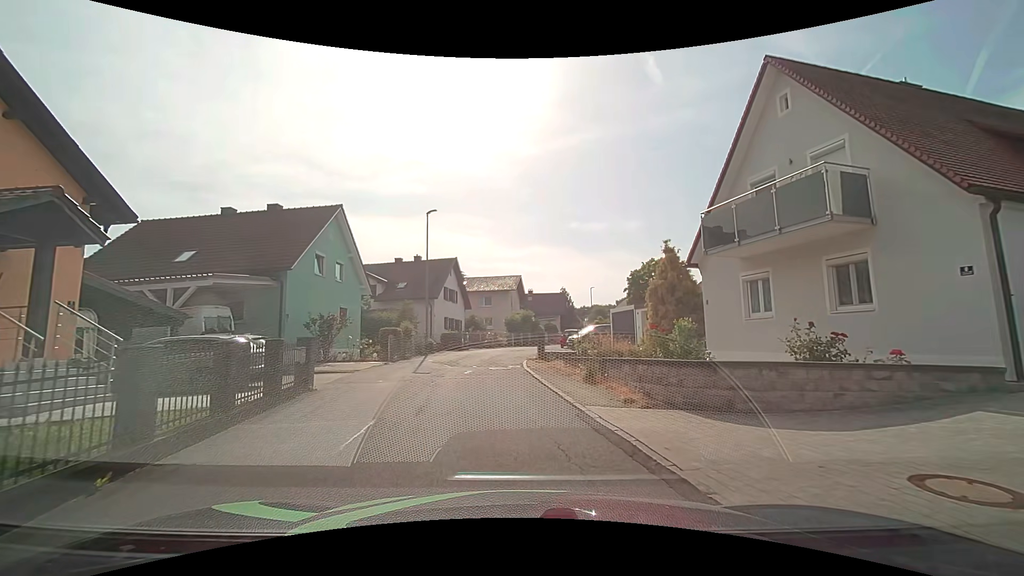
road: residential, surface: asphalt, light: Day
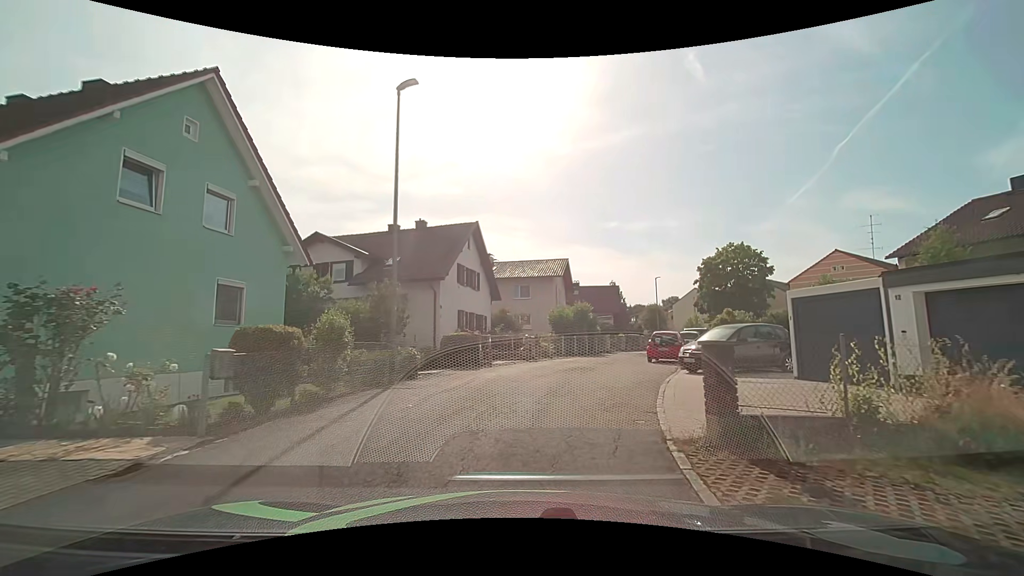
(-1.0, +15.7) m; -6°
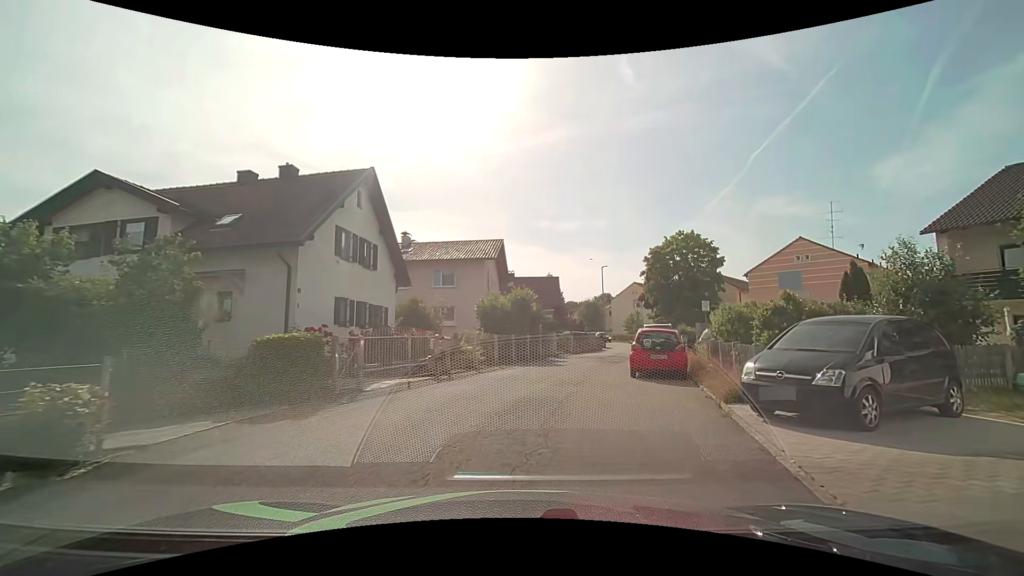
(+0.7, +9.3) m; +9°
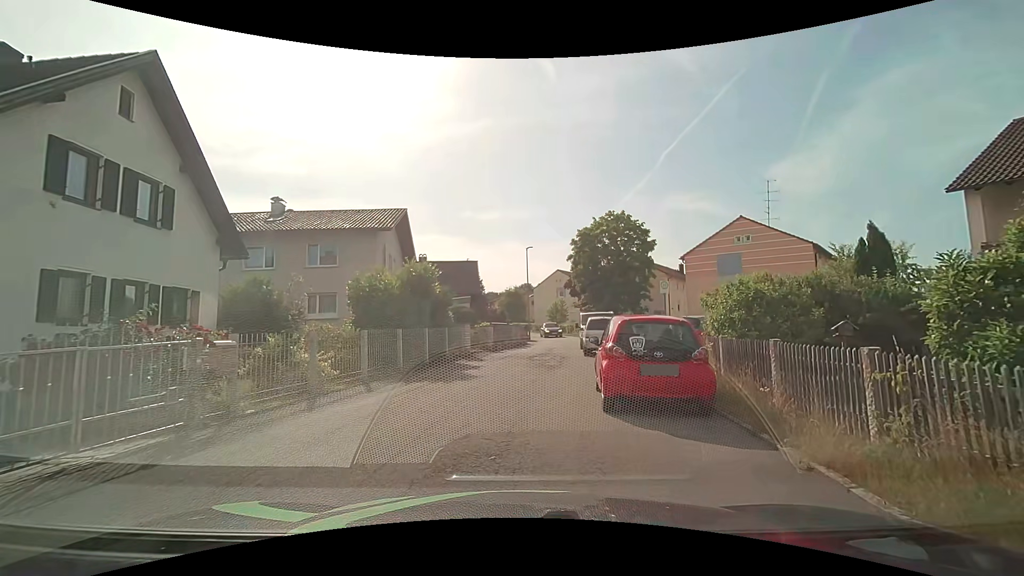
(+0.5, +7.3) m; +8°
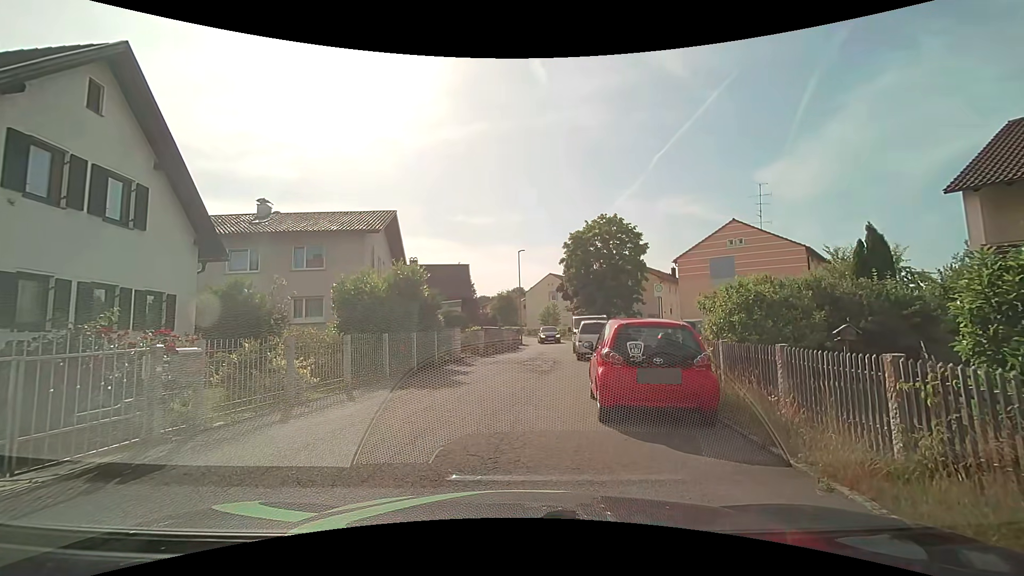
(0.0, +0.4) m; 0°
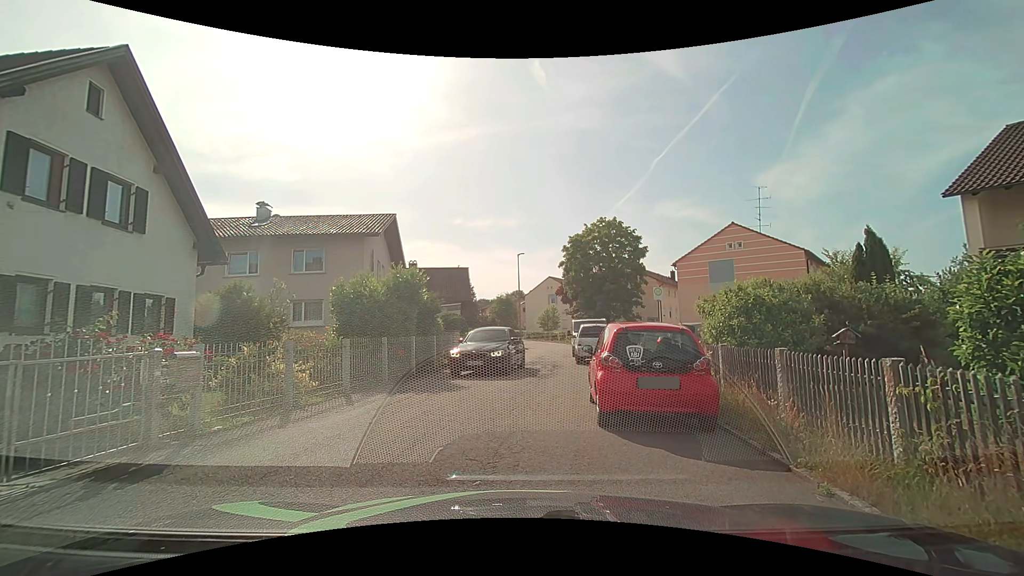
(0.0, +0.1) m; 0°
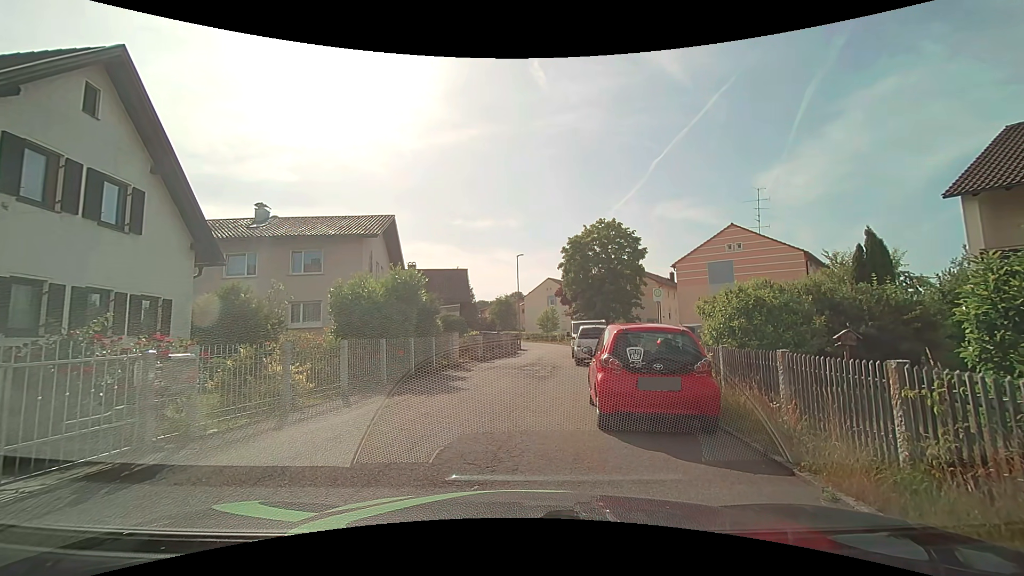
(0.0, +0.1) m; 0°
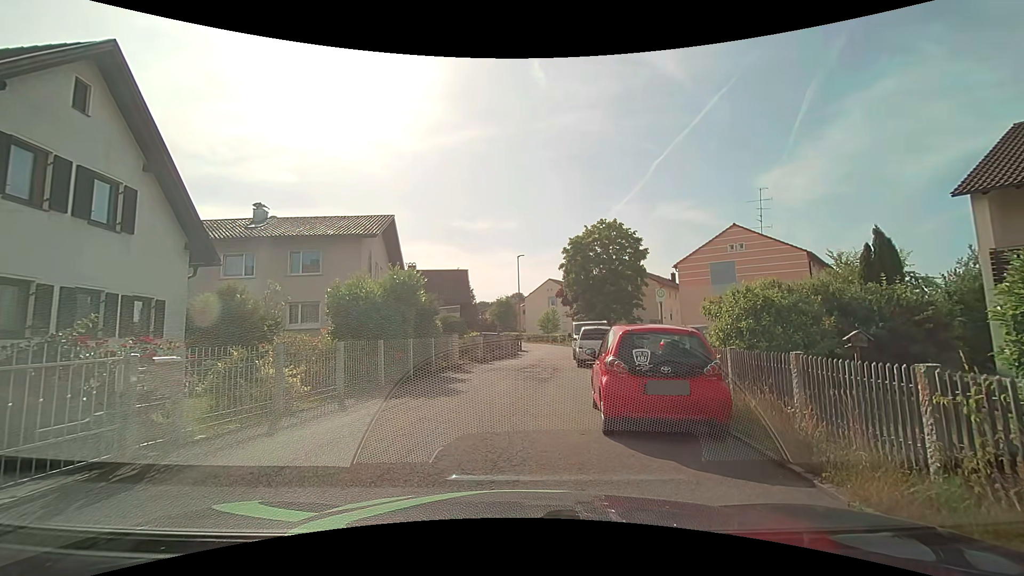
(0.0, +0.3) m; 0°
(0, +10) (0, +20) (+2, +30) (+5, +39) (+6, +49) (+5, +59) (+3, +69) (+1, +79) (-1, +89) (-3, +99) m
